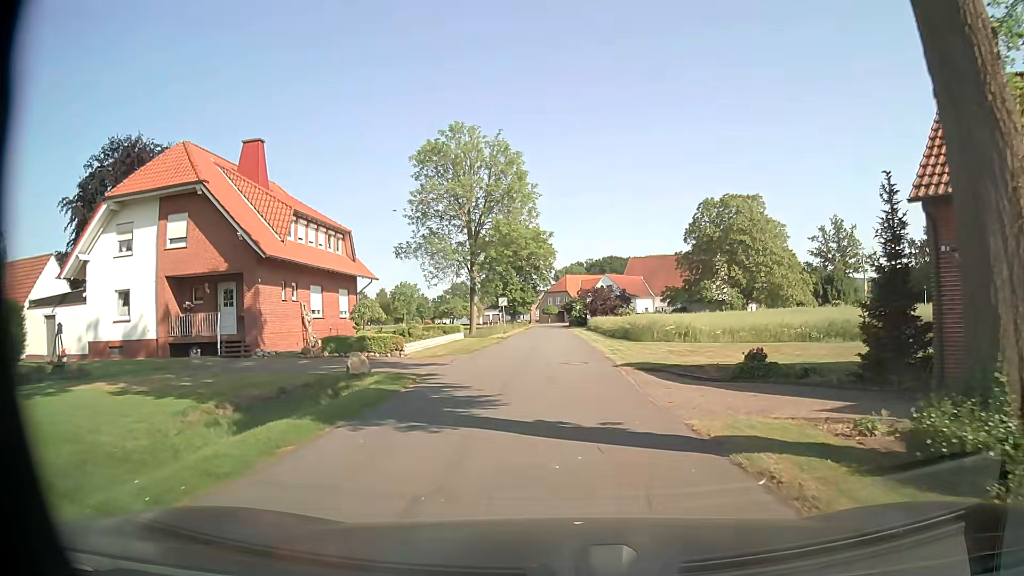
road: unclassified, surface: asphalt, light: Day
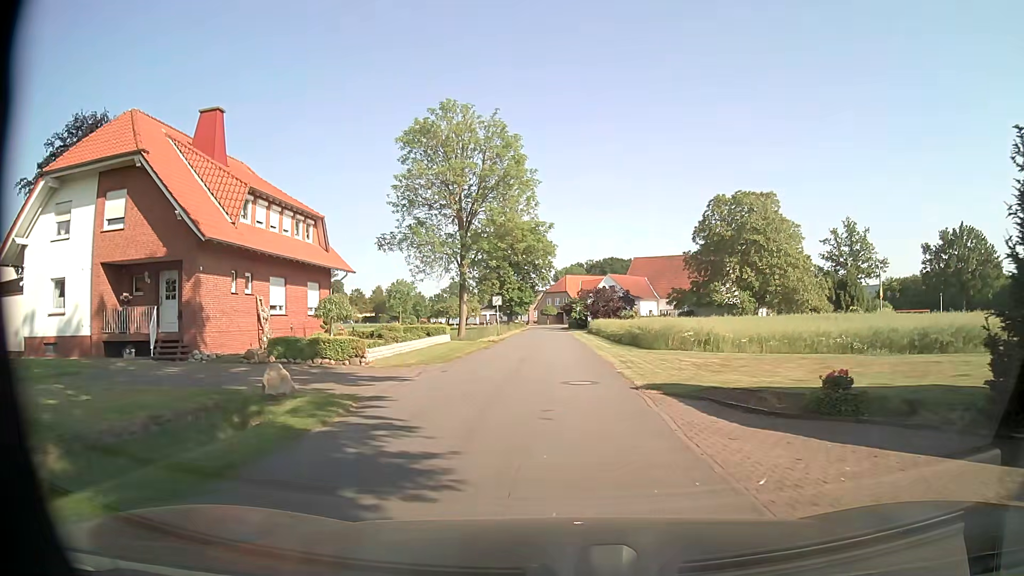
(0.0, +4.8) m; 0°
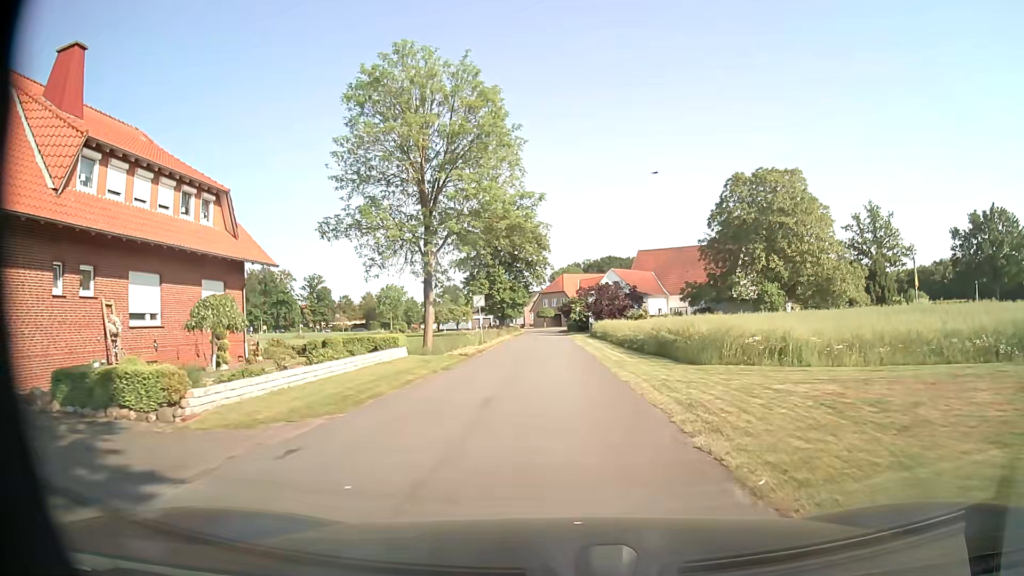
(+0.2, +9.9) m; +1°
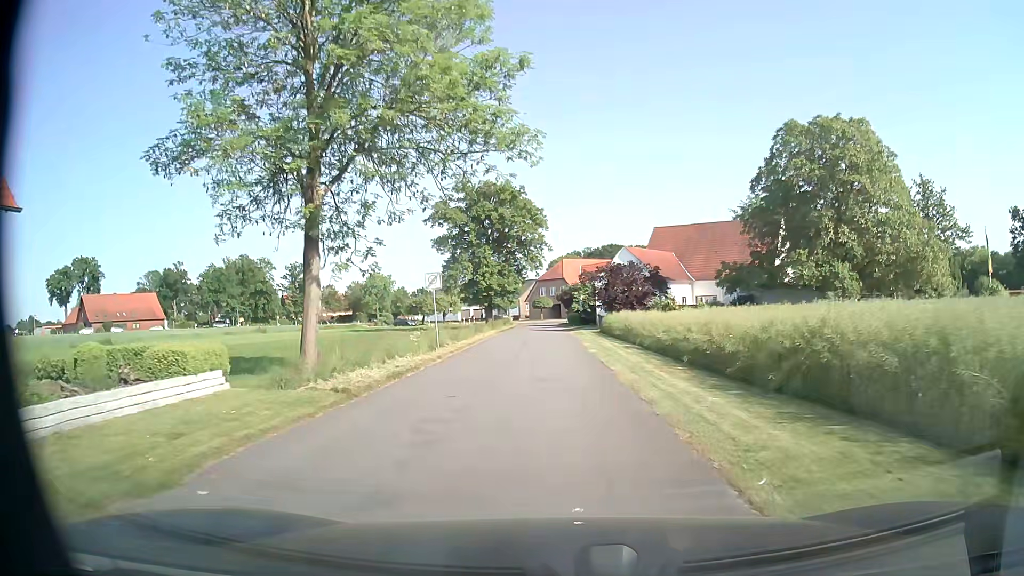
(0.0, +14.9) m; 0°
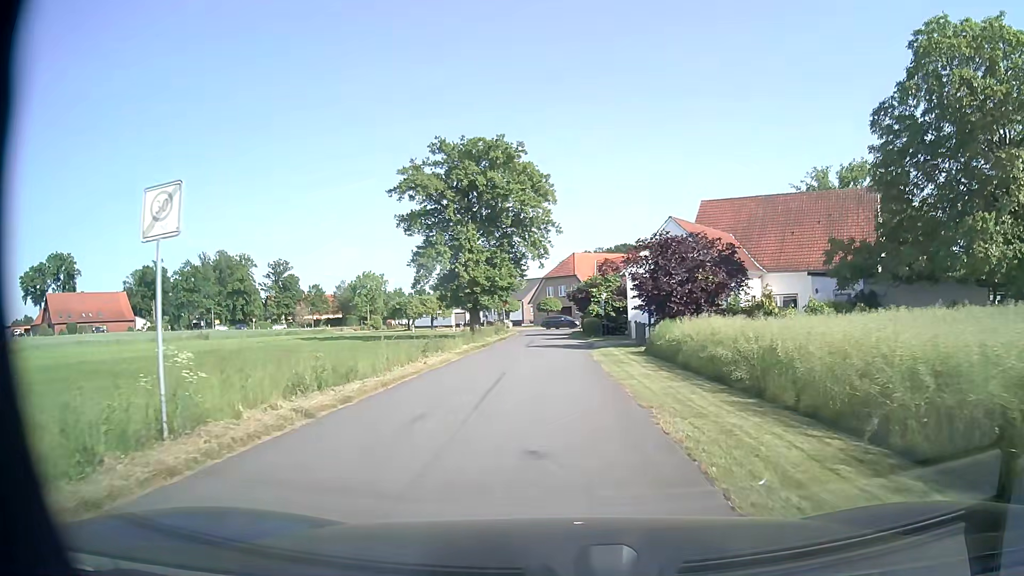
(0.0, +19.3) m; 0°
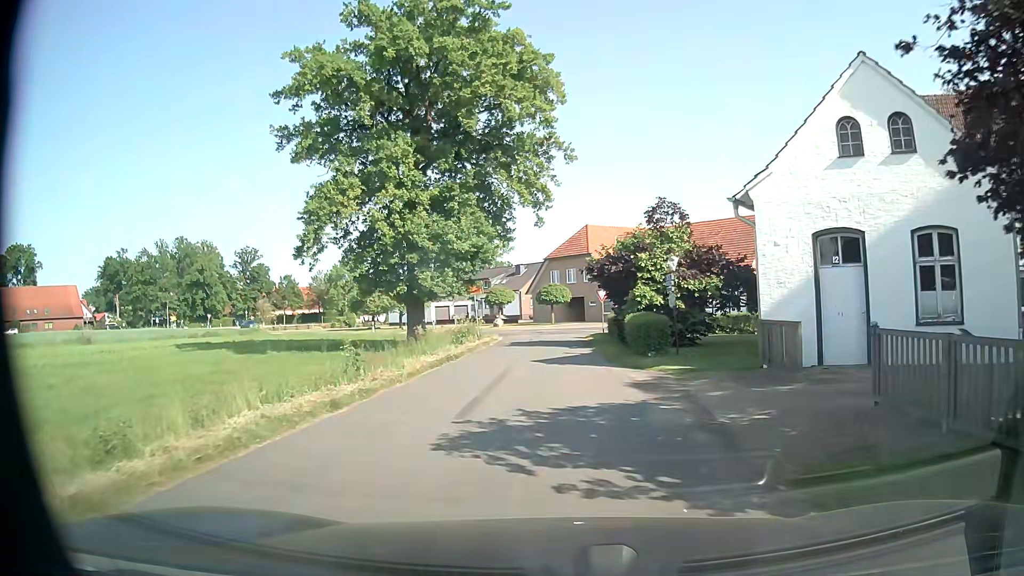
(-0.3, +23.9) m; 0°
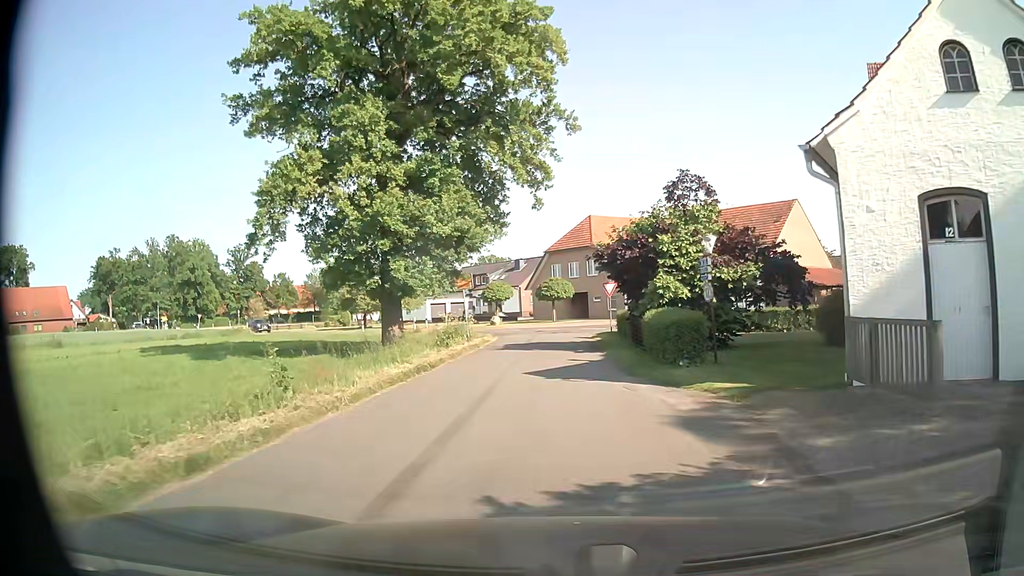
(0.0, +4.4) m; +1°
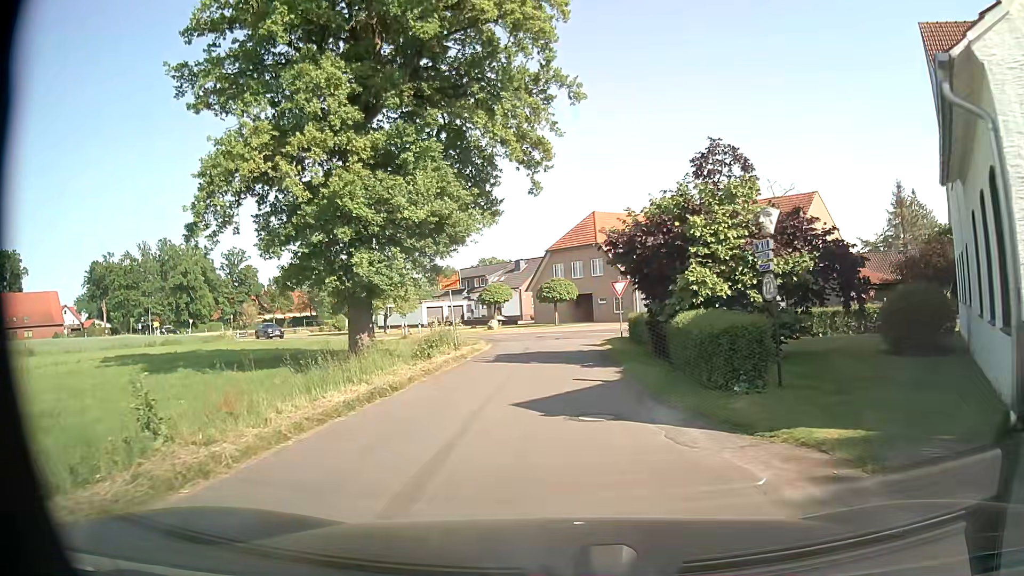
(-0.1, +4.2) m; -2°
